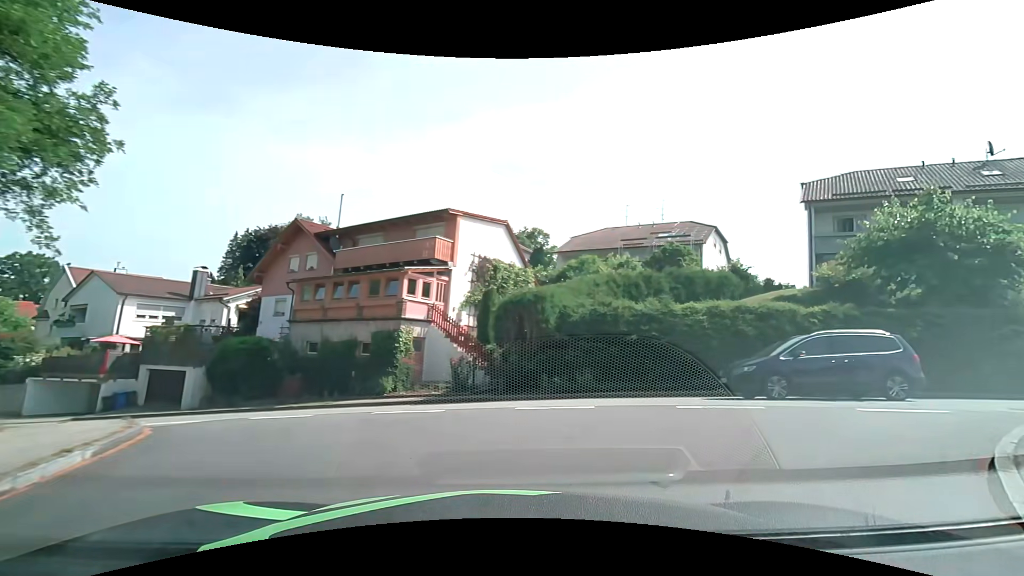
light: Day
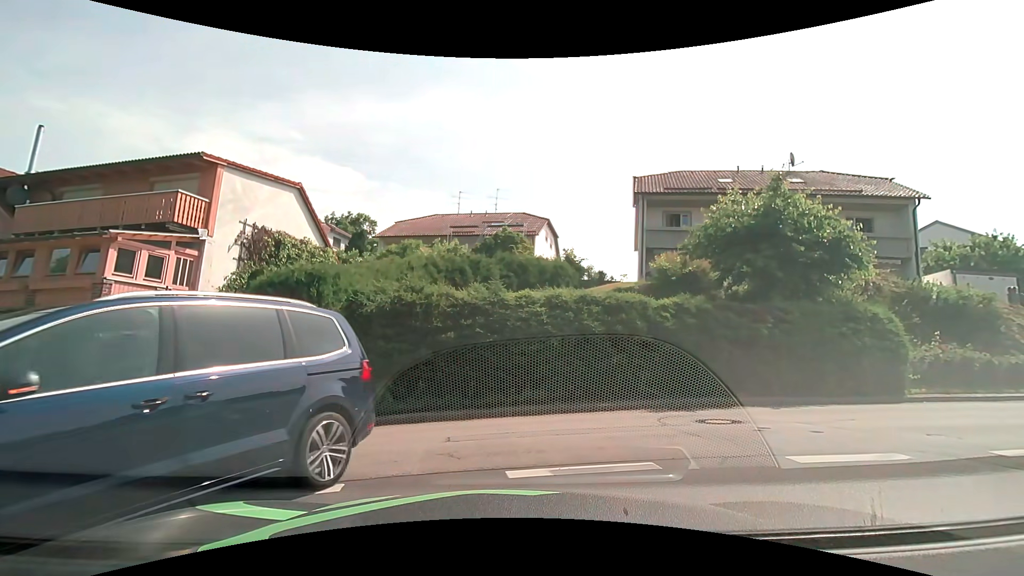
(+0.9, +4.5) m; +18°
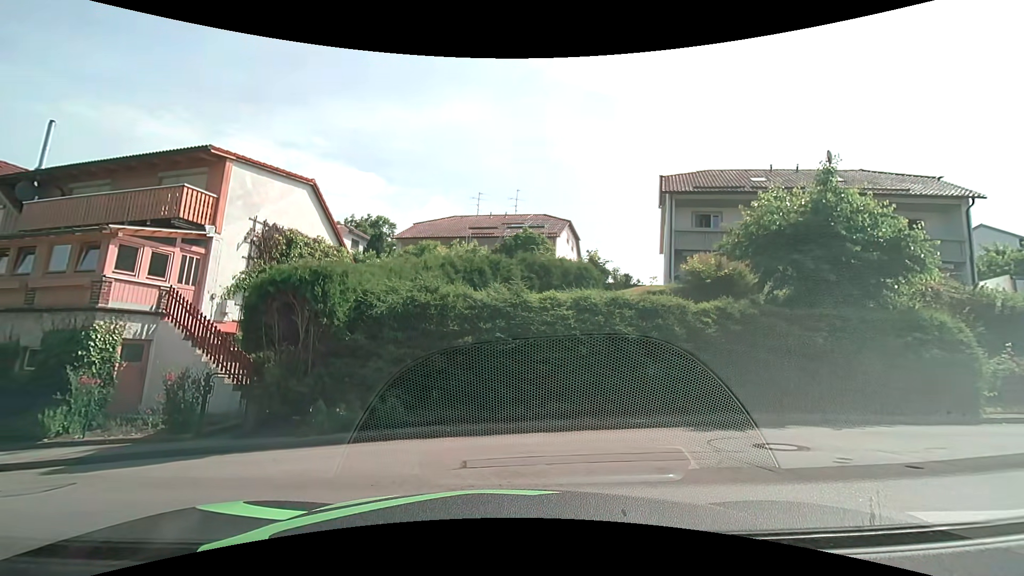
(0.0, +1.3) m; -2°
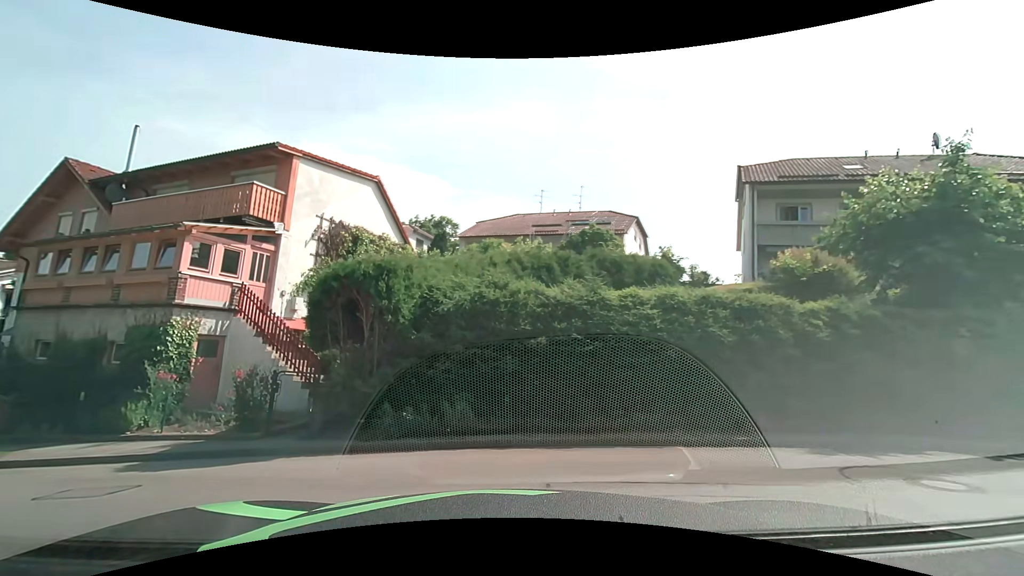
(-0.1, +1.1) m; -6°
